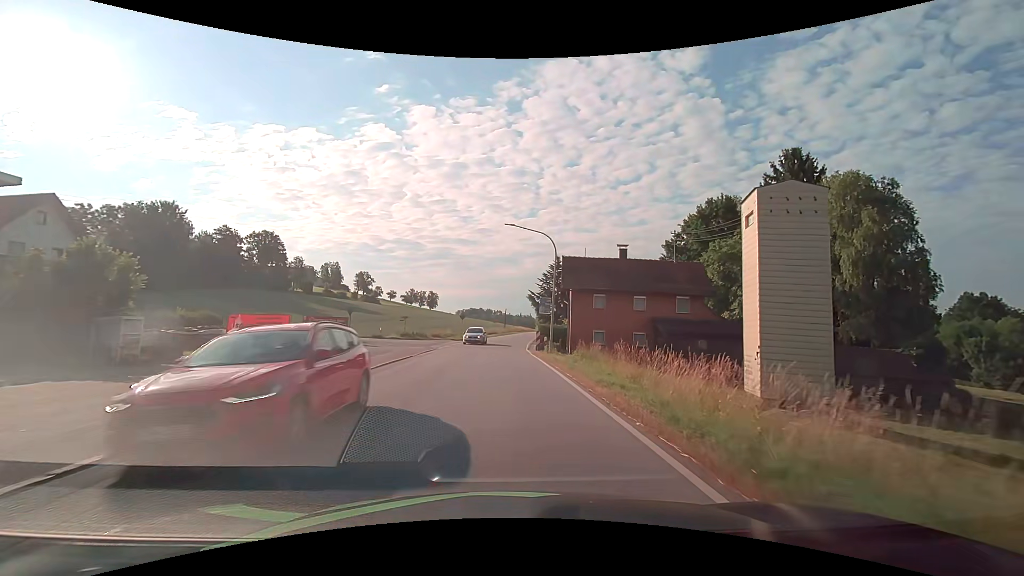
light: Day
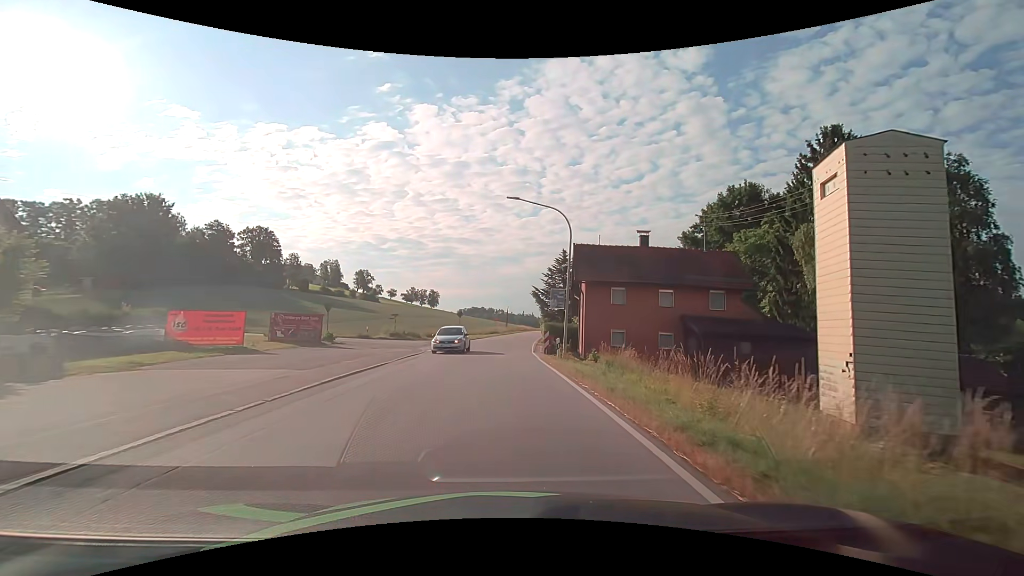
(0.0, +5.6) m; 0°
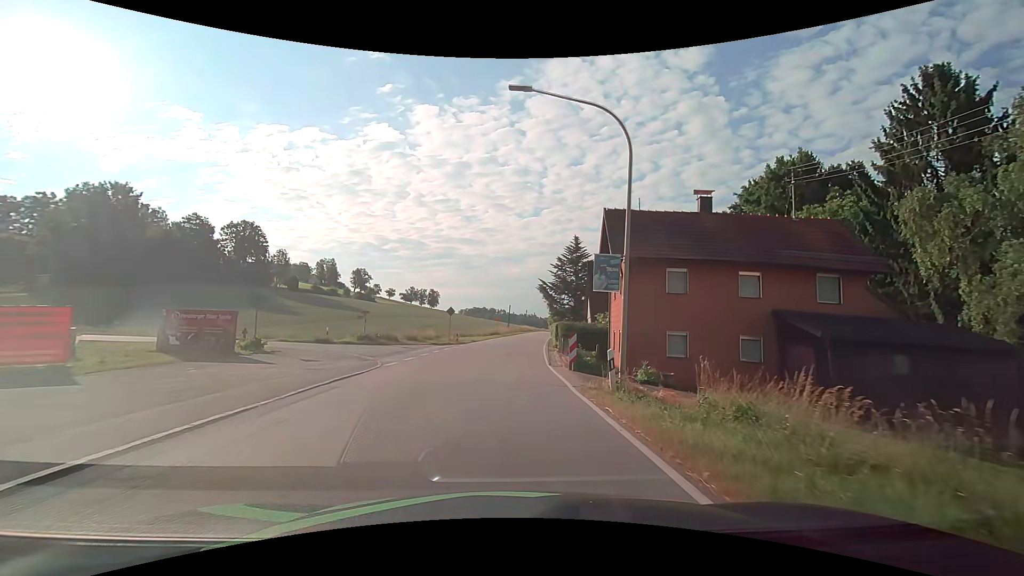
(-0.1, +10.5) m; 0°
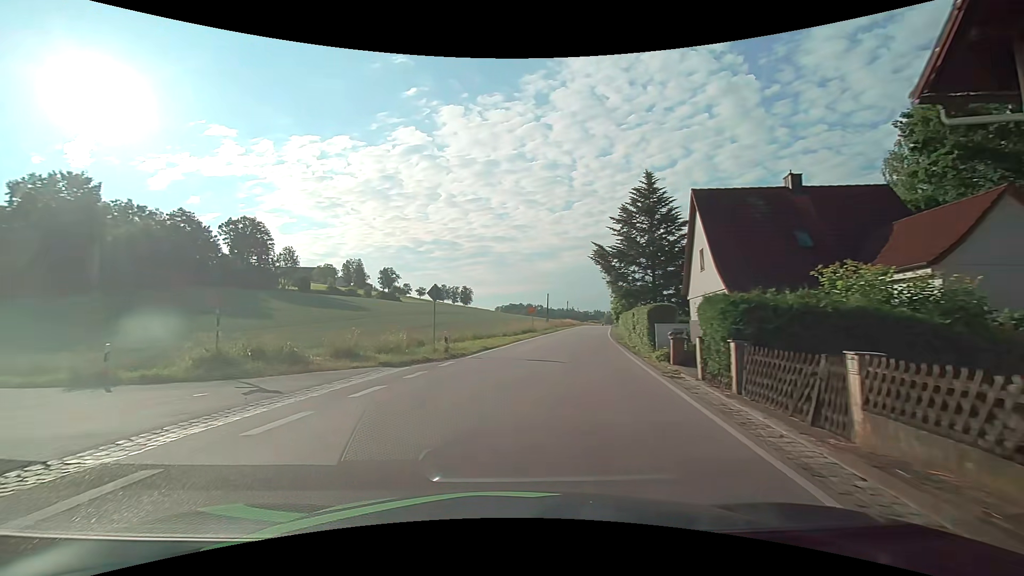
(0.0, +21.3) m; -3°
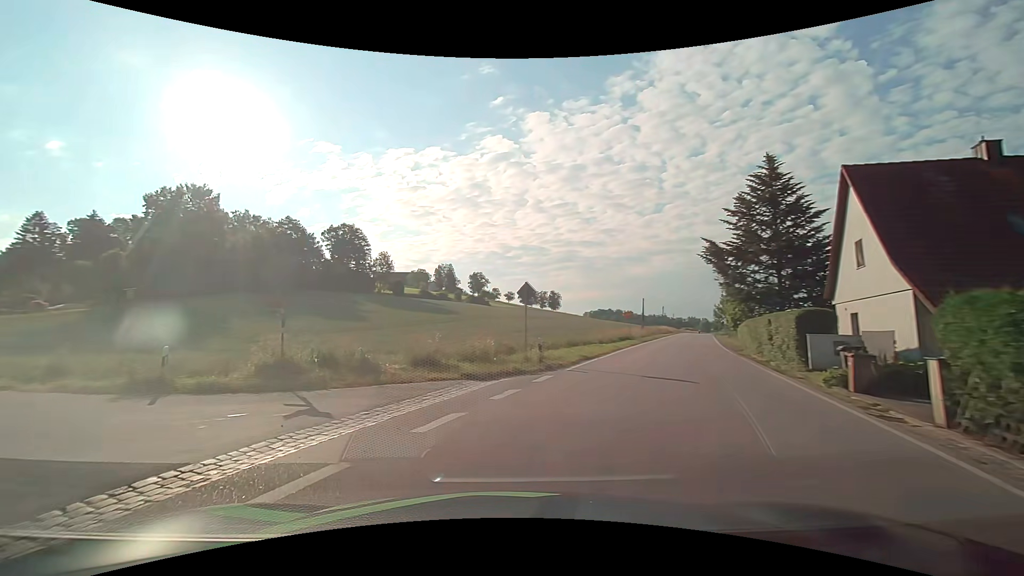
(-0.3, +3.2) m; -10°
